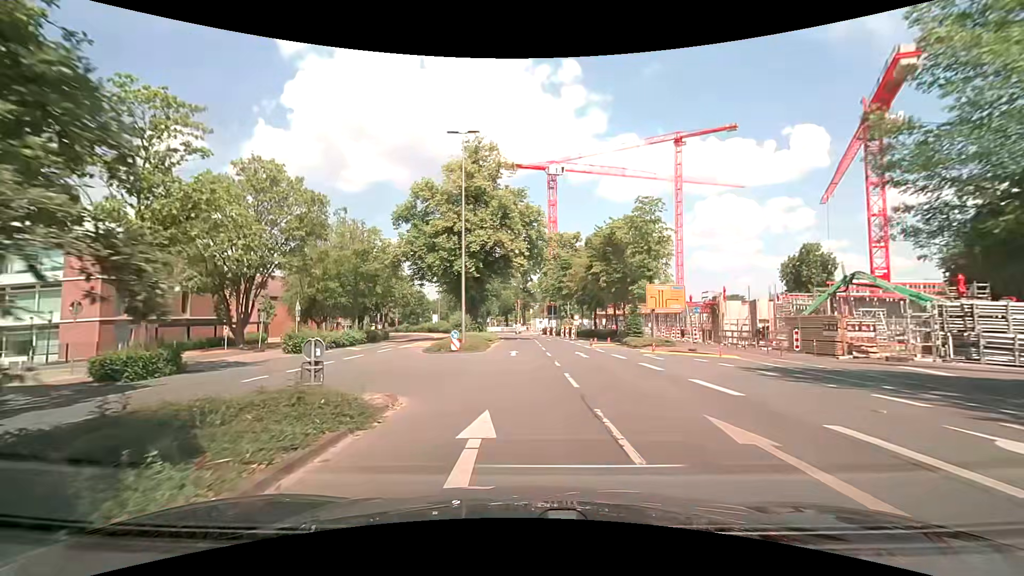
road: tertiary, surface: asphalt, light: Day
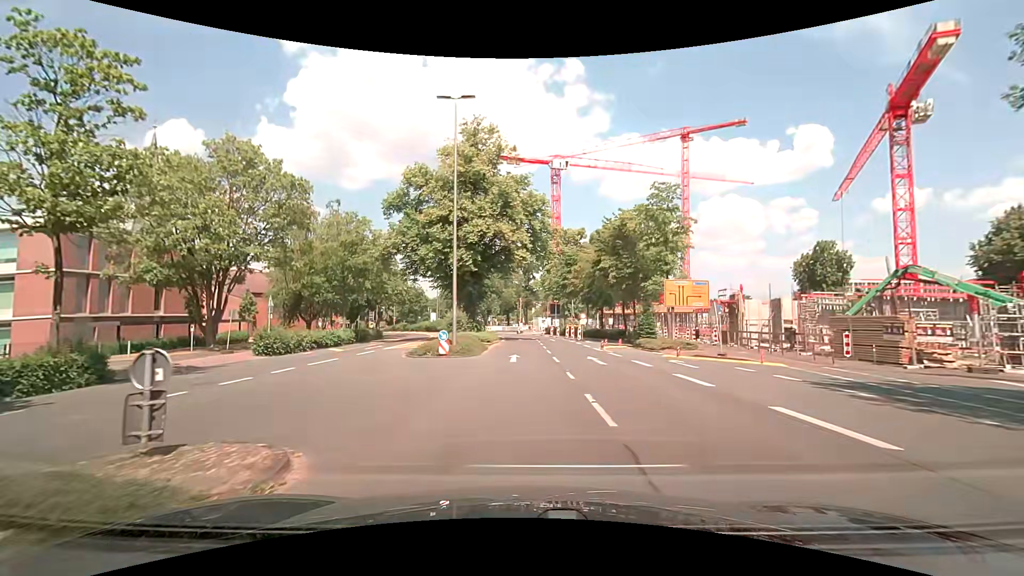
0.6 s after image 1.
(0.0, +4.2) m; 0°
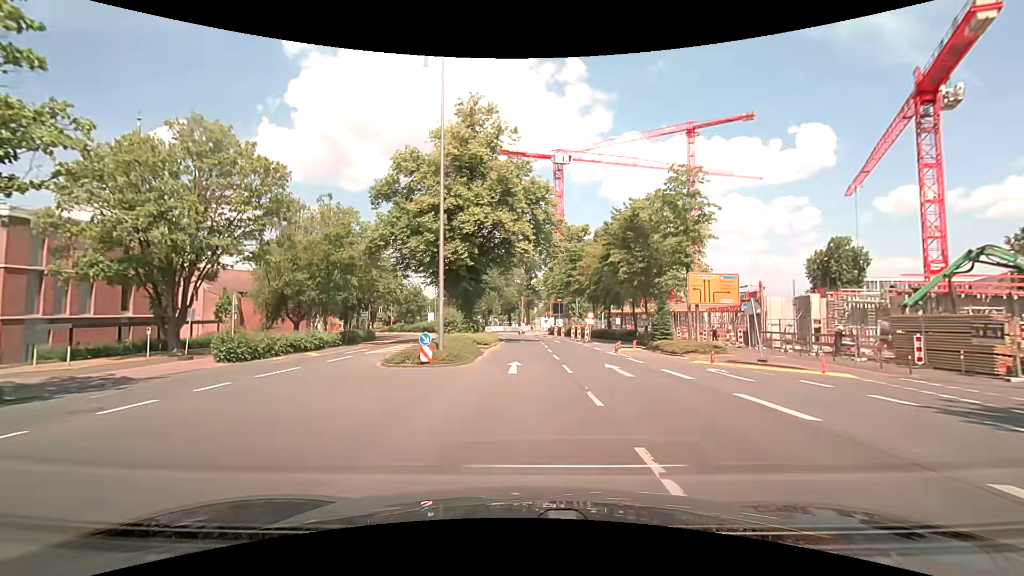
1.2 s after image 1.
(0.0, +4.2) m; 0°
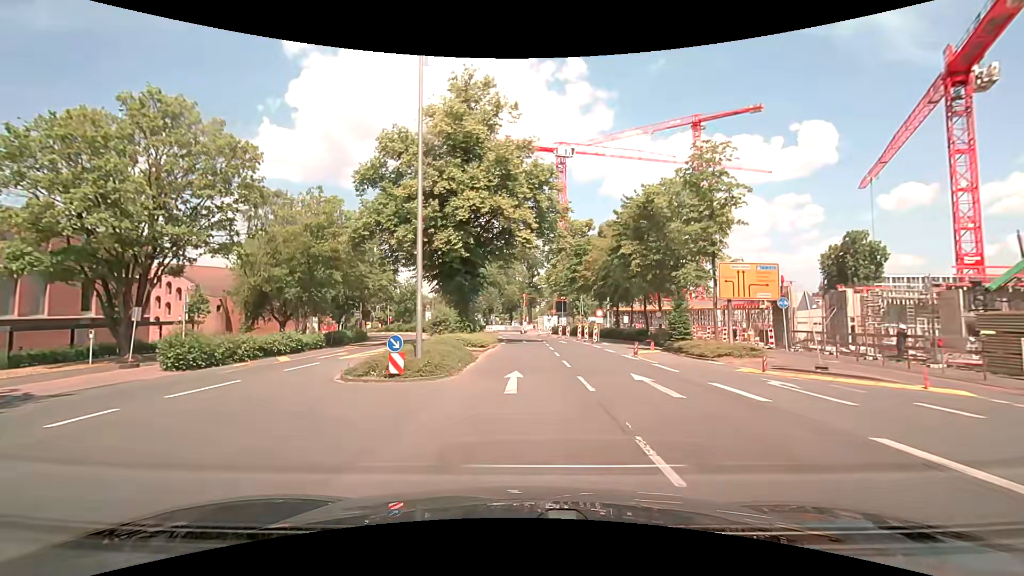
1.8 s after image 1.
(0.0, +4.2) m; 0°
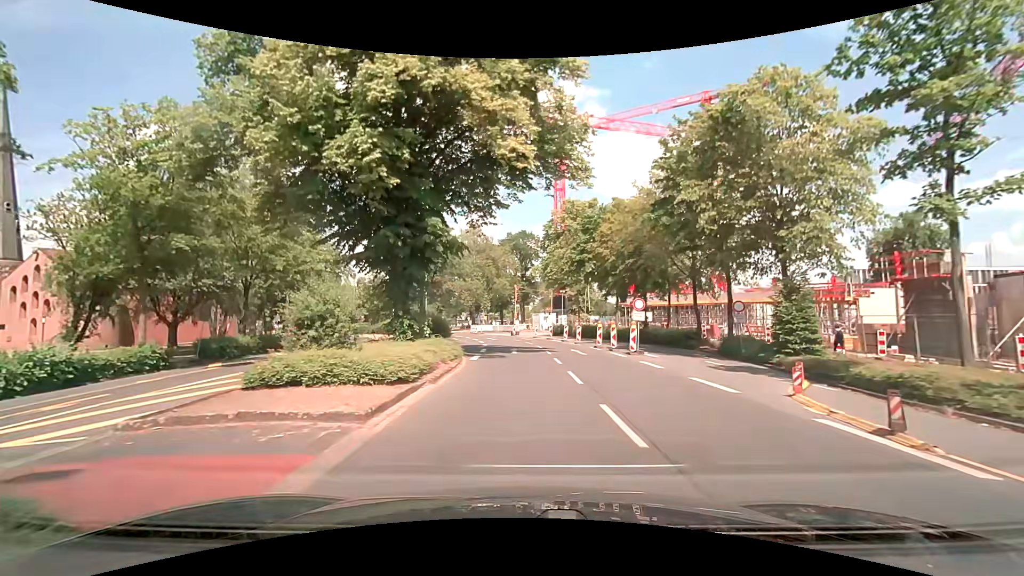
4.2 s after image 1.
(+0.1, +16.8) m; +1°
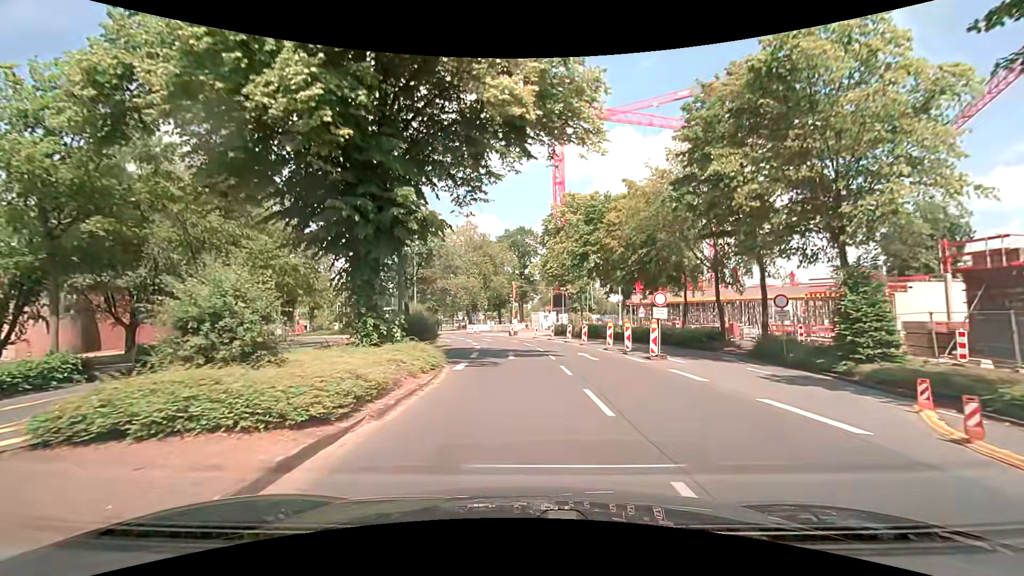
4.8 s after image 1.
(0.0, +4.2) m; 0°
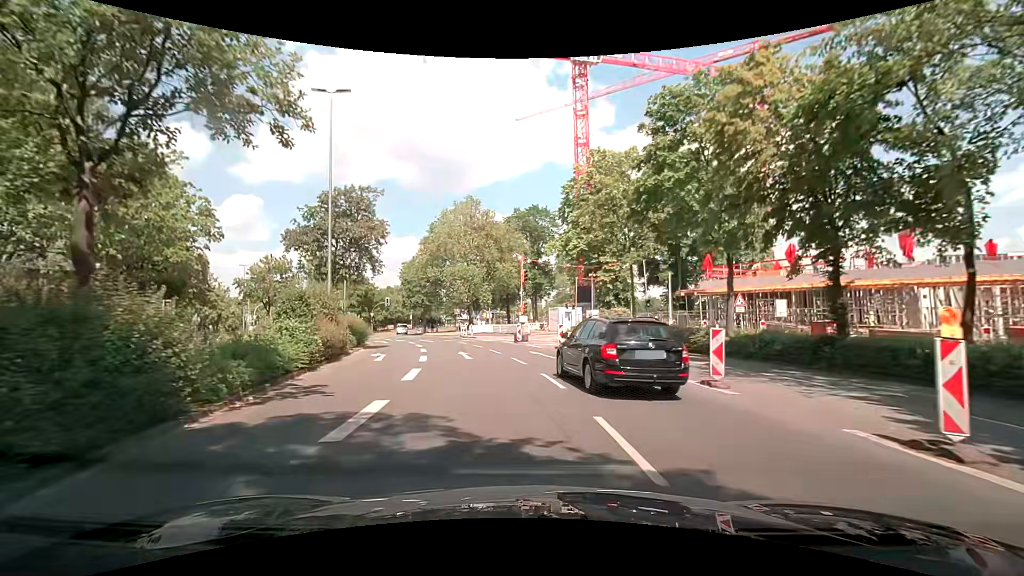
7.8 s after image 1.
(+0.1, +21.2) m; -1°
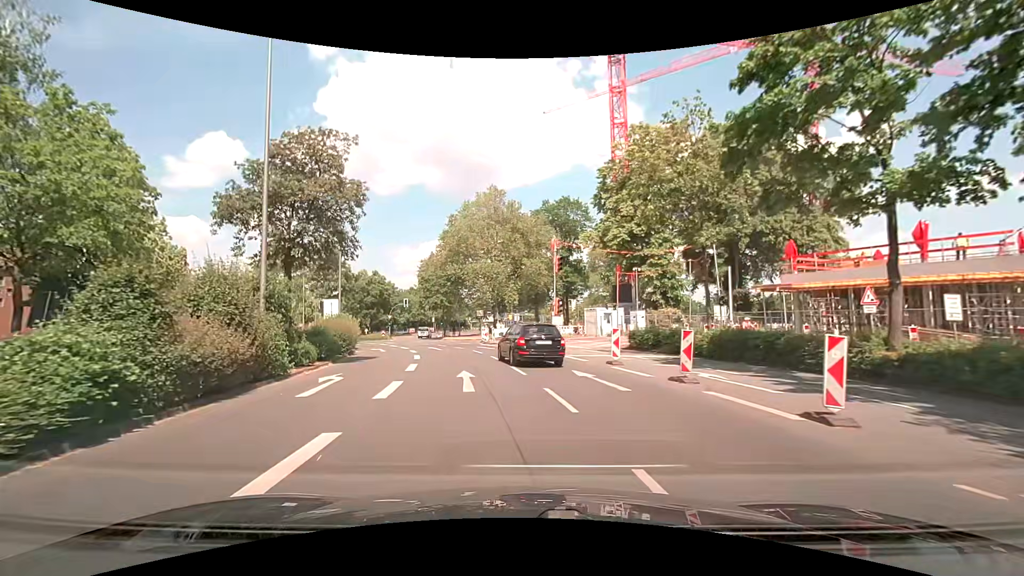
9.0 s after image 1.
(-0.3, +8.3) m; -4°
(0, +10) (-2, +20) (-4, +30) (-7, +39) (-11, +48) (-15, +57) (-21, +66) (-27, +73) (-34, +81) (-41, +87) m
